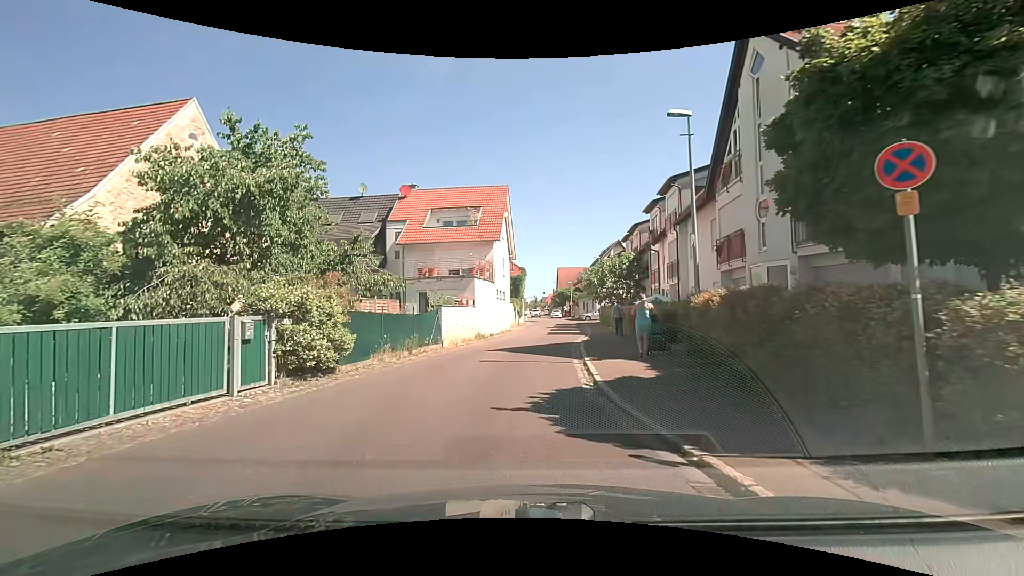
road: residential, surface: asphalt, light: Day
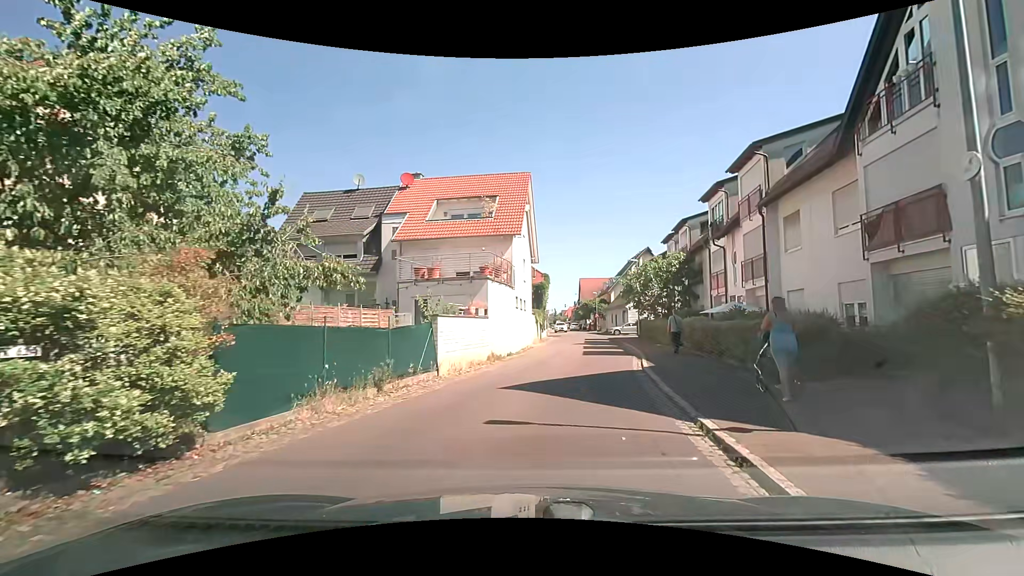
(-0.4, +6.9) m; -2°
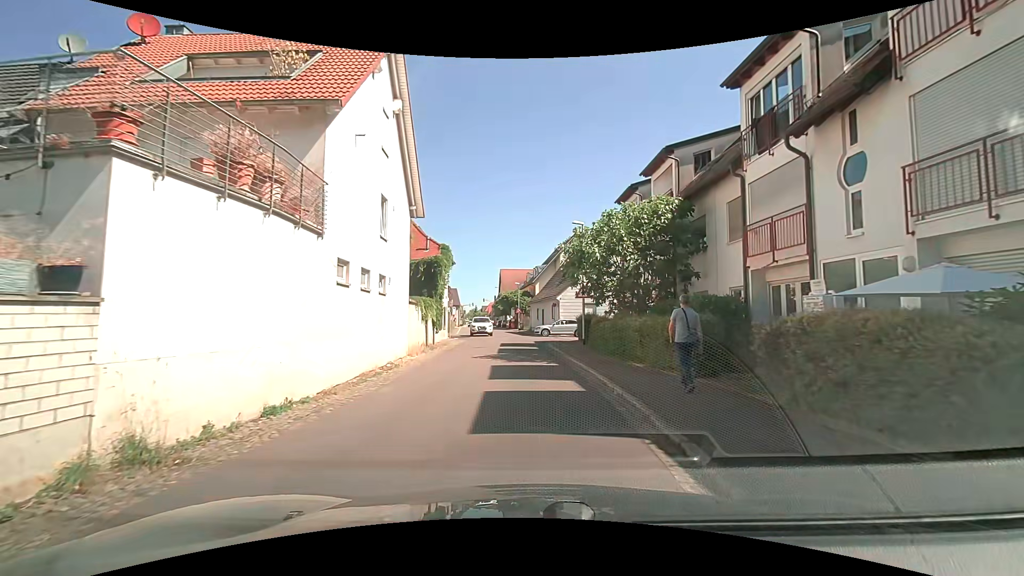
(+1.9, +15.2) m; +10°
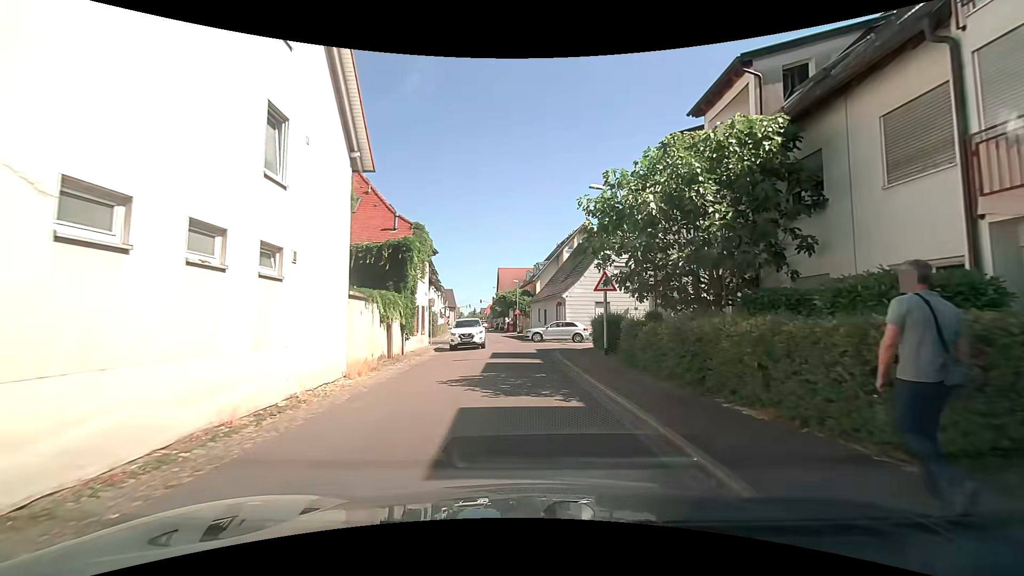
(-0.1, +7.2) m; -1°
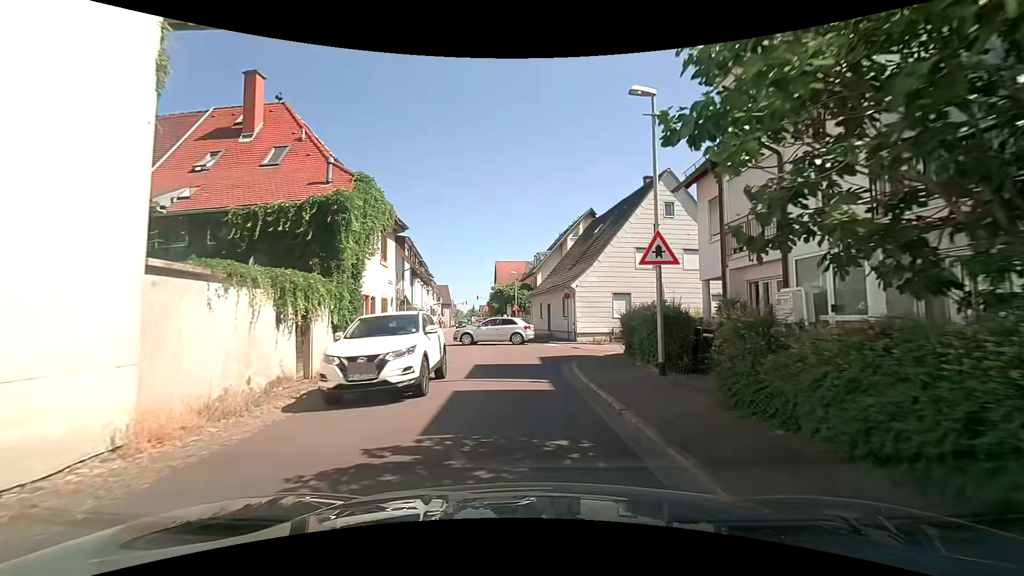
(+0.1, +7.4) m; +1°
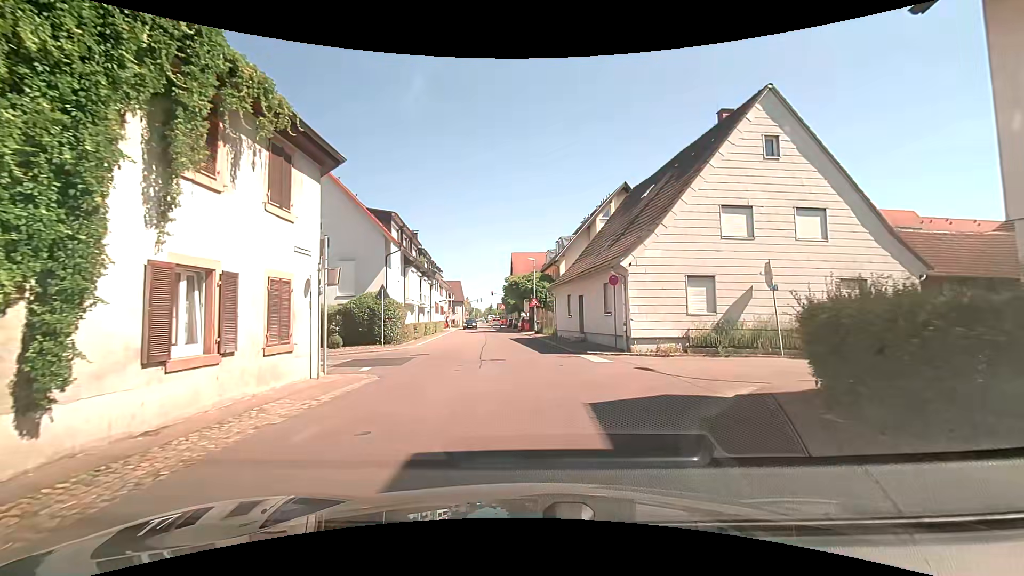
(-0.3, +9.9) m; -2°
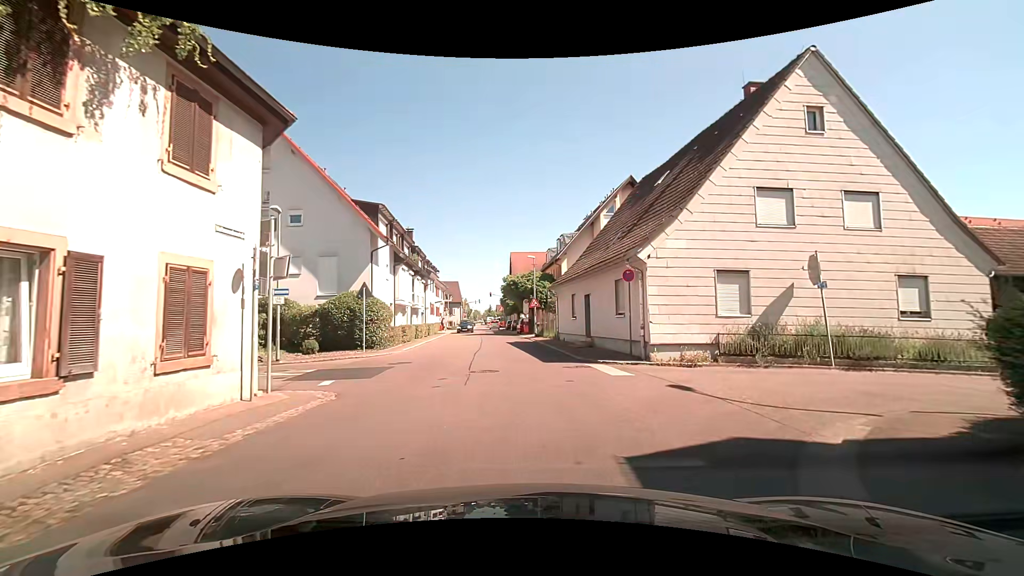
(0.0, +2.8) m; -1°
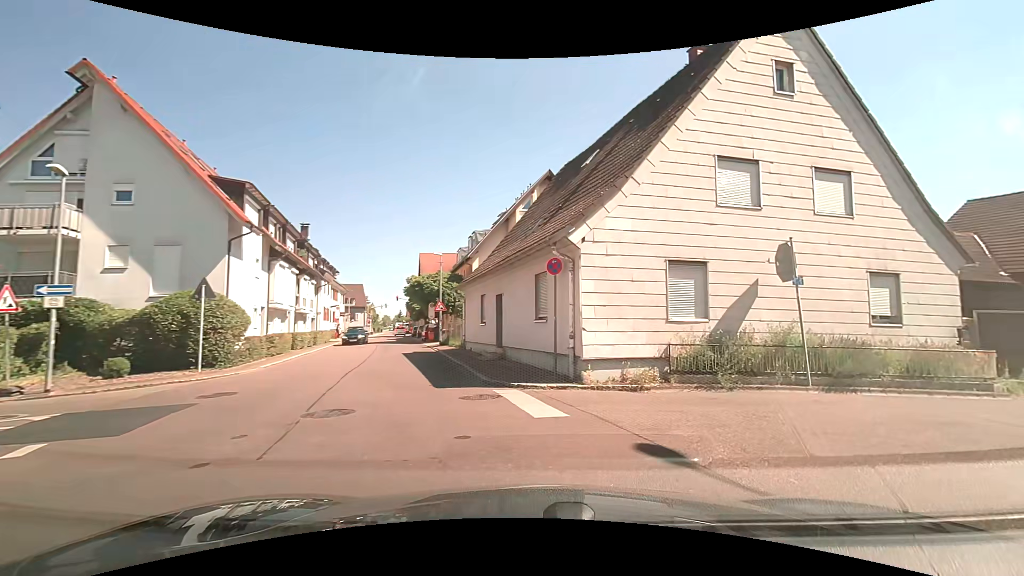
(+0.3, +4.4) m; +10°
